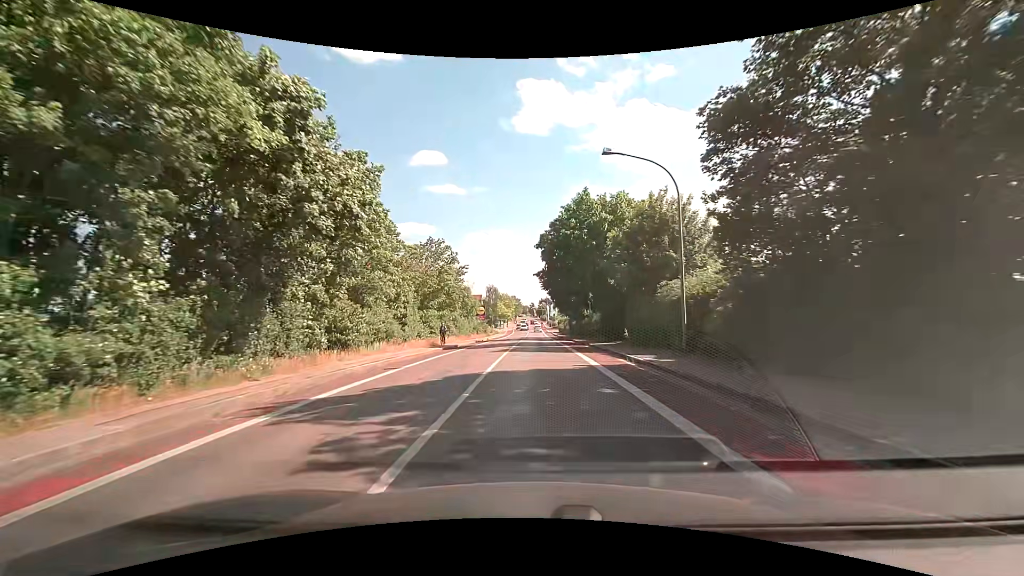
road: tertiary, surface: asphalt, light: Day
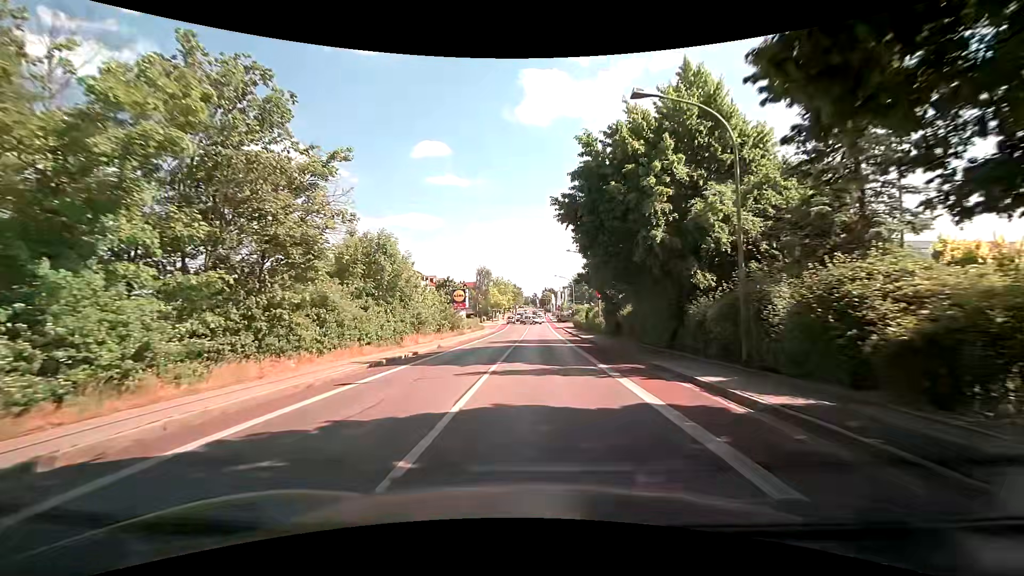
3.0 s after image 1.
(-0.2, +33.1) m; -1°
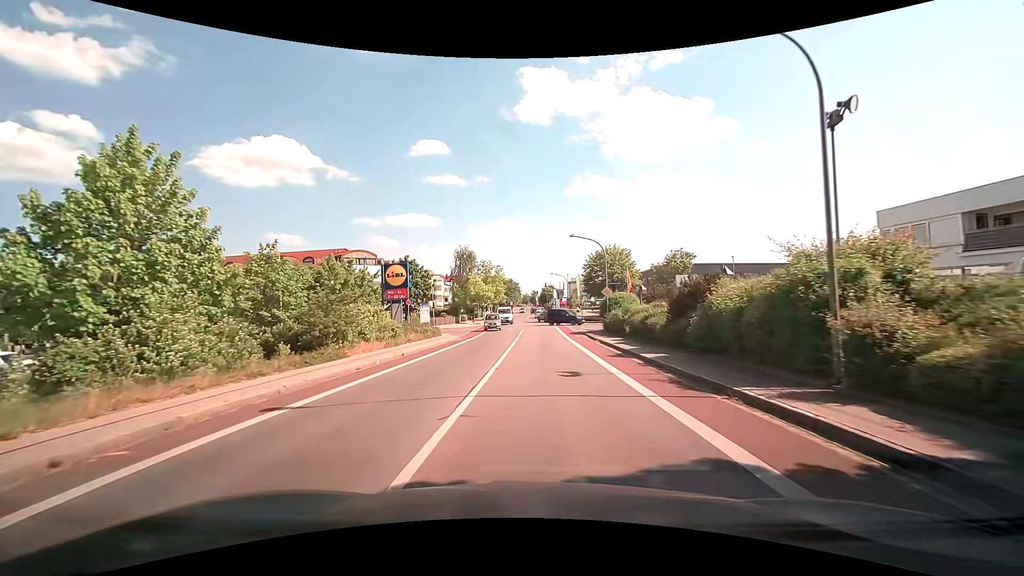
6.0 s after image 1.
(+0.2, +32.4) m; 0°
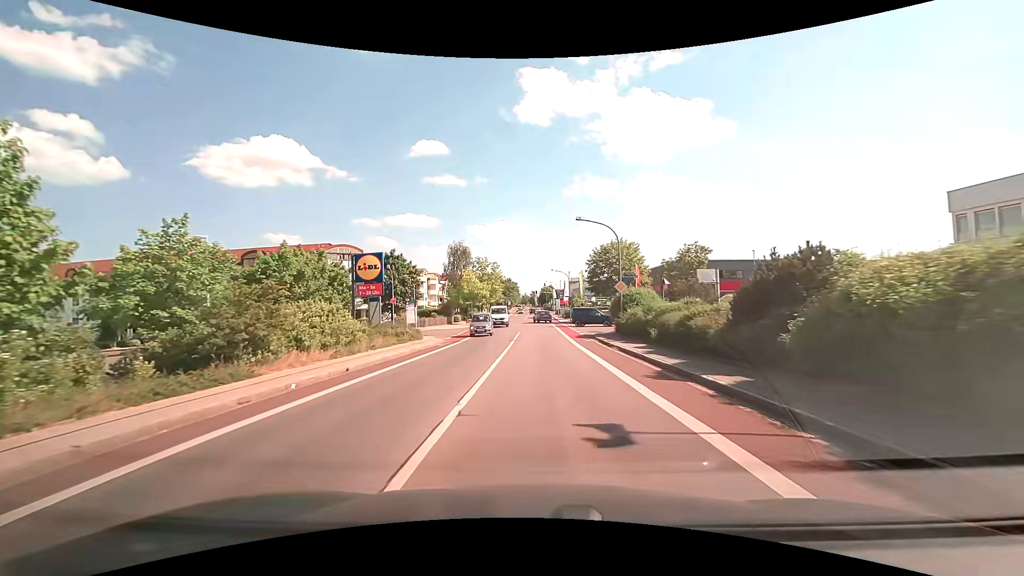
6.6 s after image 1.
(+0.1, +6.3) m; 0°
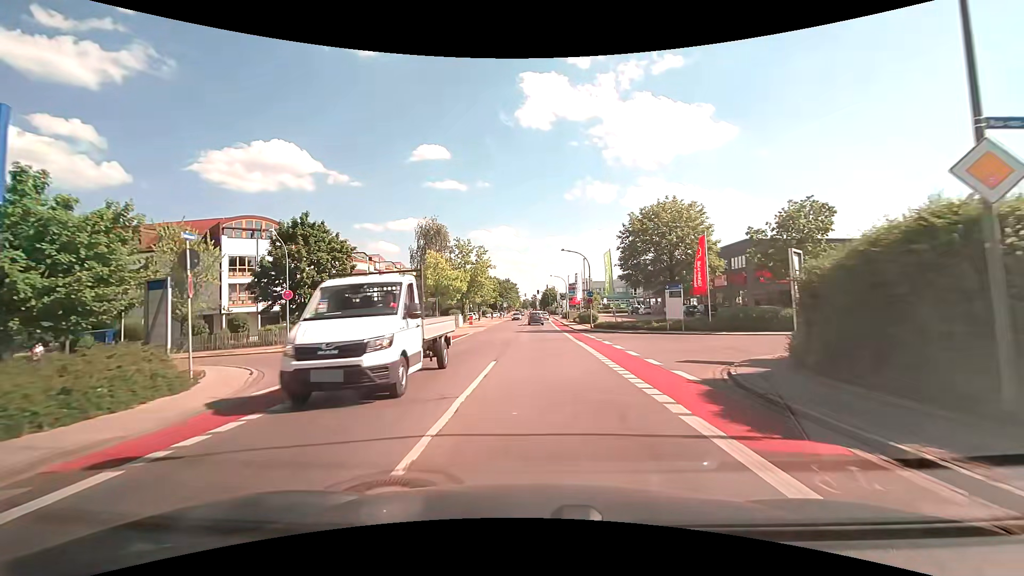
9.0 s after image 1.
(+0.1, +24.4) m; 0°
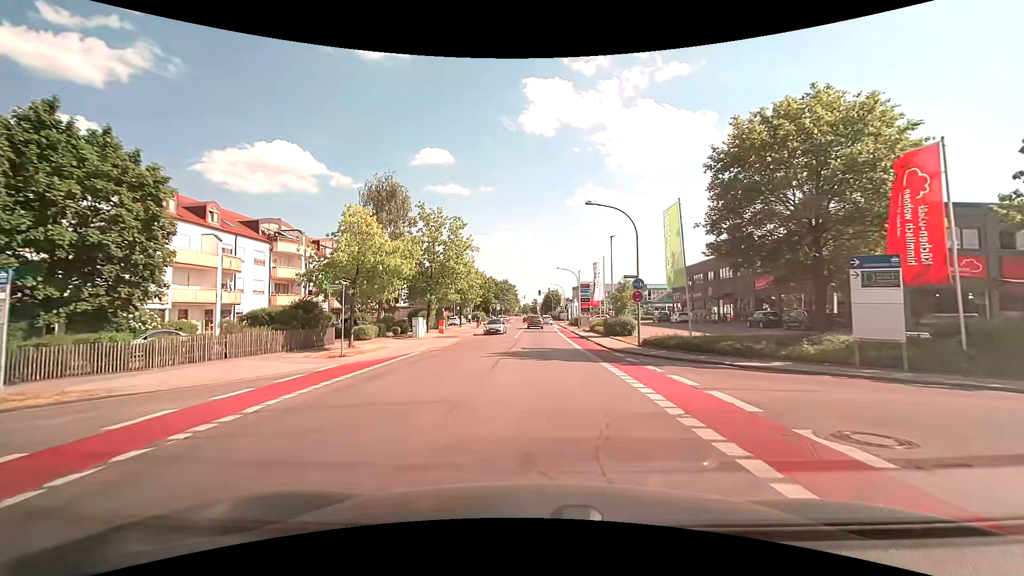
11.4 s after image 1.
(0.0, +20.8) m; 0°
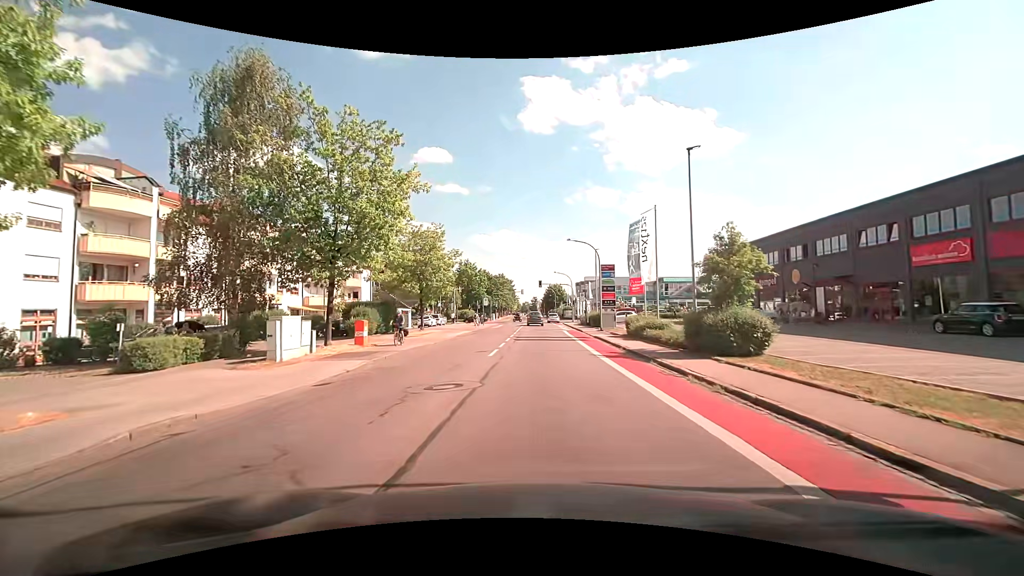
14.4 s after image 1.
(+0.2, +20.5) m; +1°
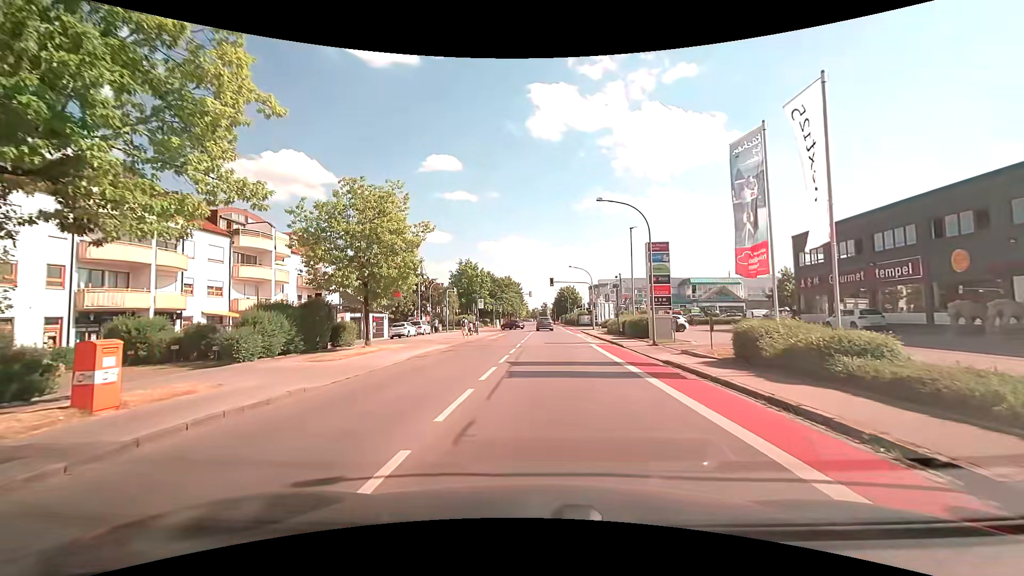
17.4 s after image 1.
(-0.1, +14.9) m; -2°
